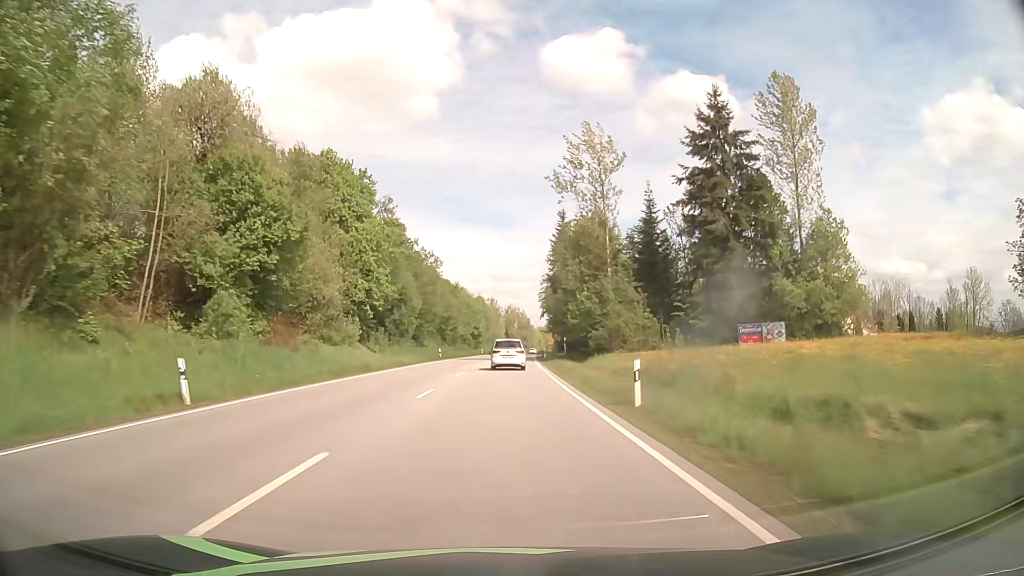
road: primary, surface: asphalt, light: Day
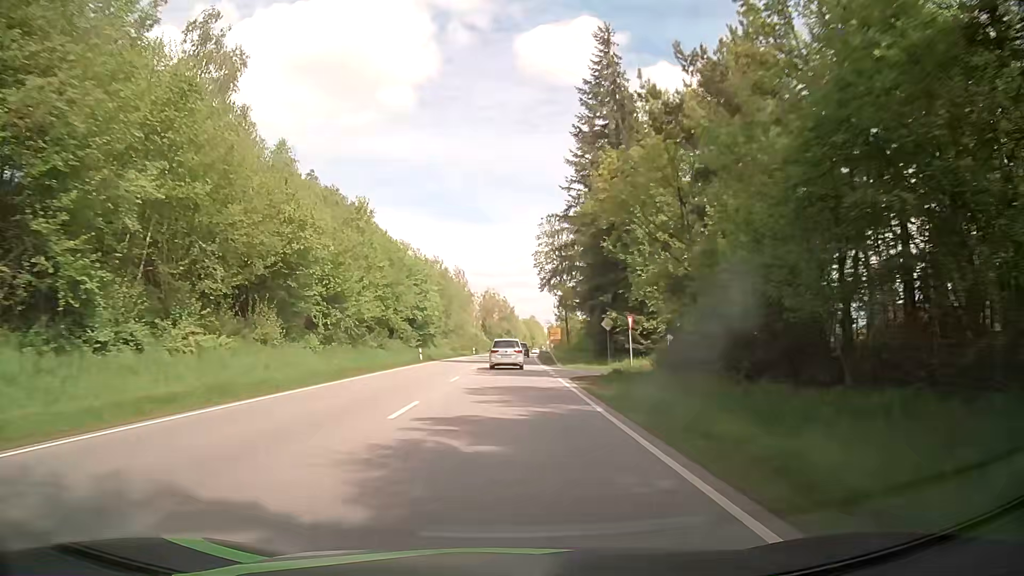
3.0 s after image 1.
(+0.9, +64.1) m; +1°
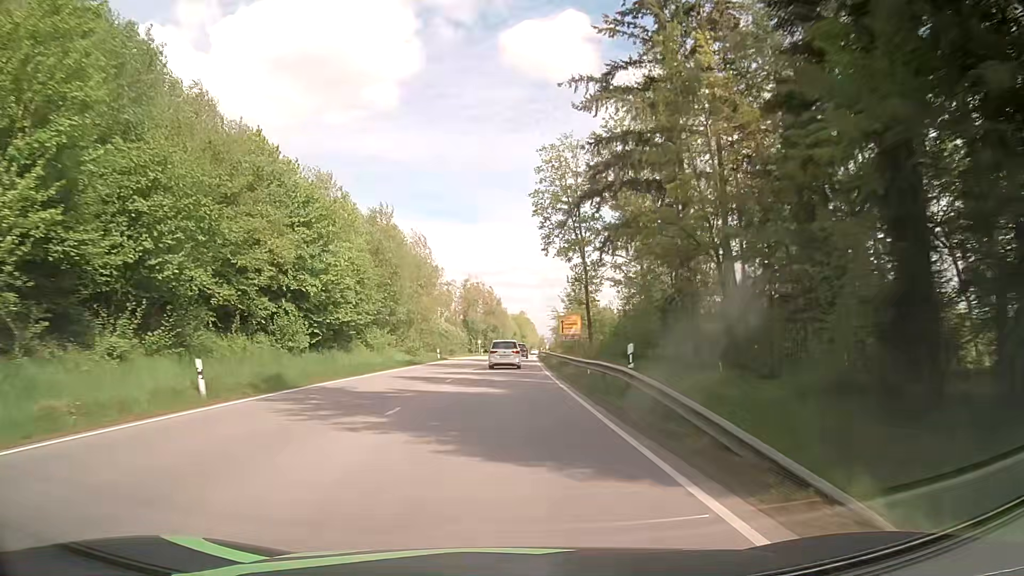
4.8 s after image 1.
(+0.5, +36.8) m; +1°
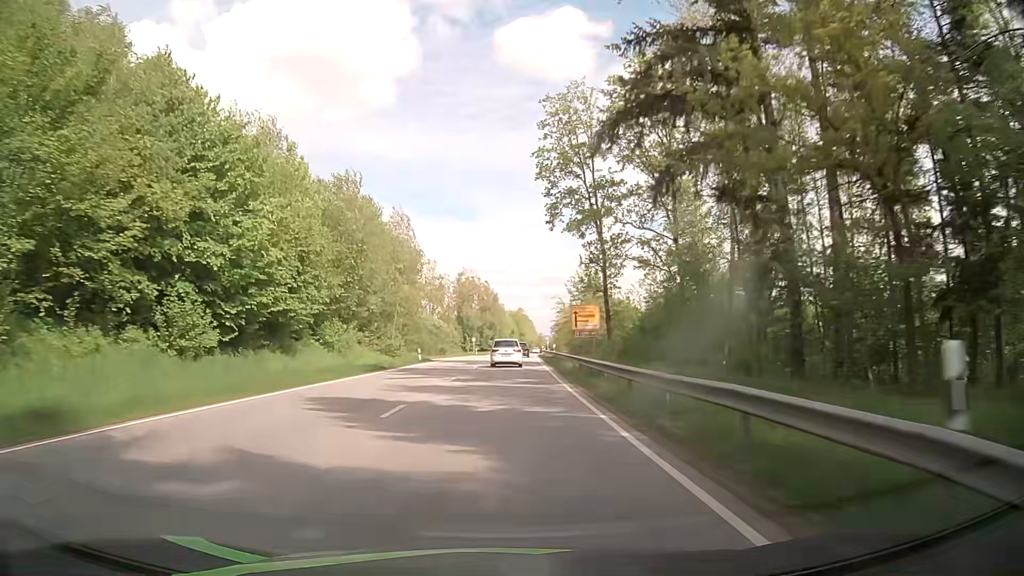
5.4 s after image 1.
(0.0, +12.0) m; 0°
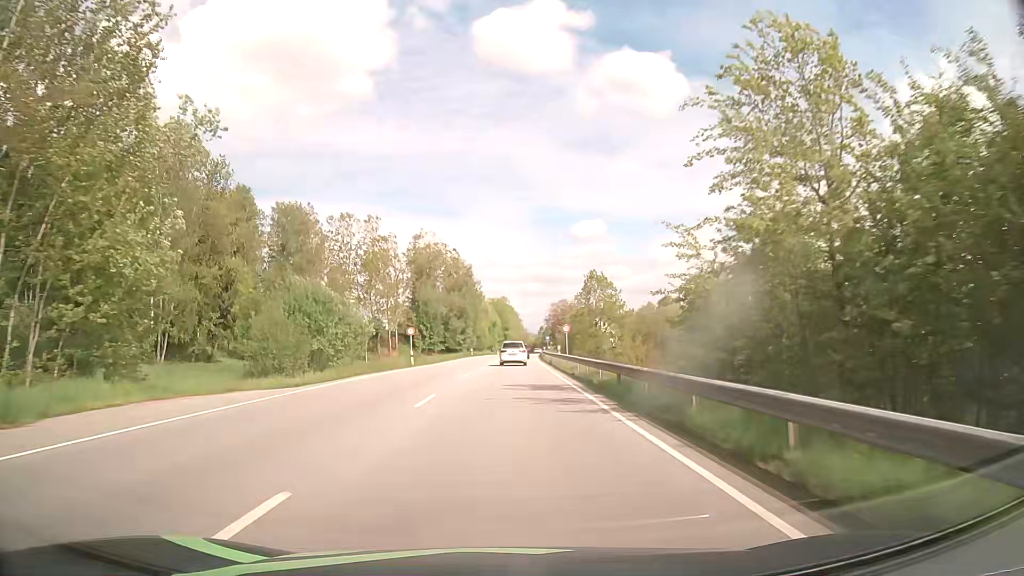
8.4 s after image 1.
(+1.1, +56.8) m; +2°
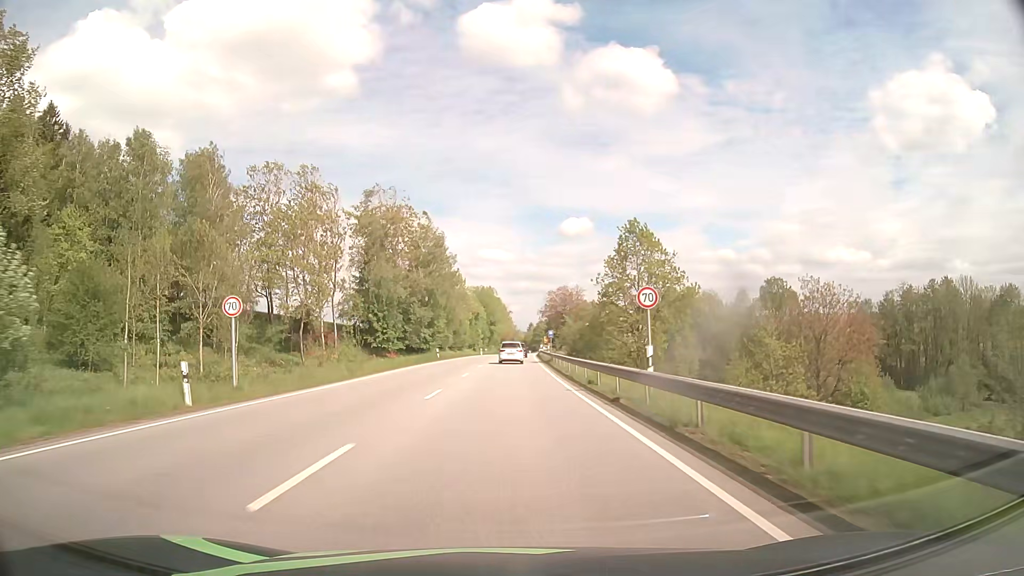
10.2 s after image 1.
(+0.3, +32.8) m; +1°
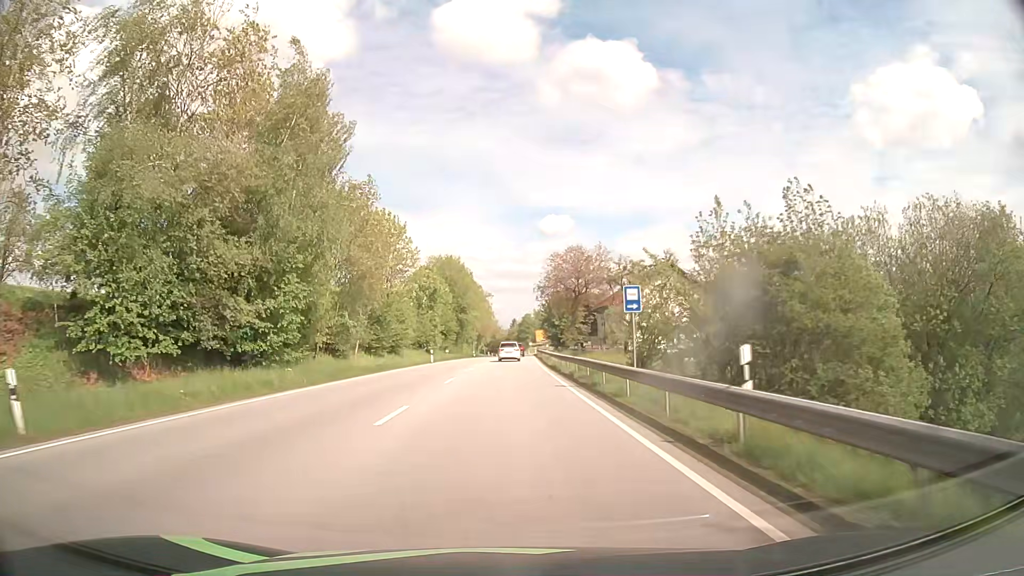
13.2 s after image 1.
(+0.7, +54.5) m; +2°
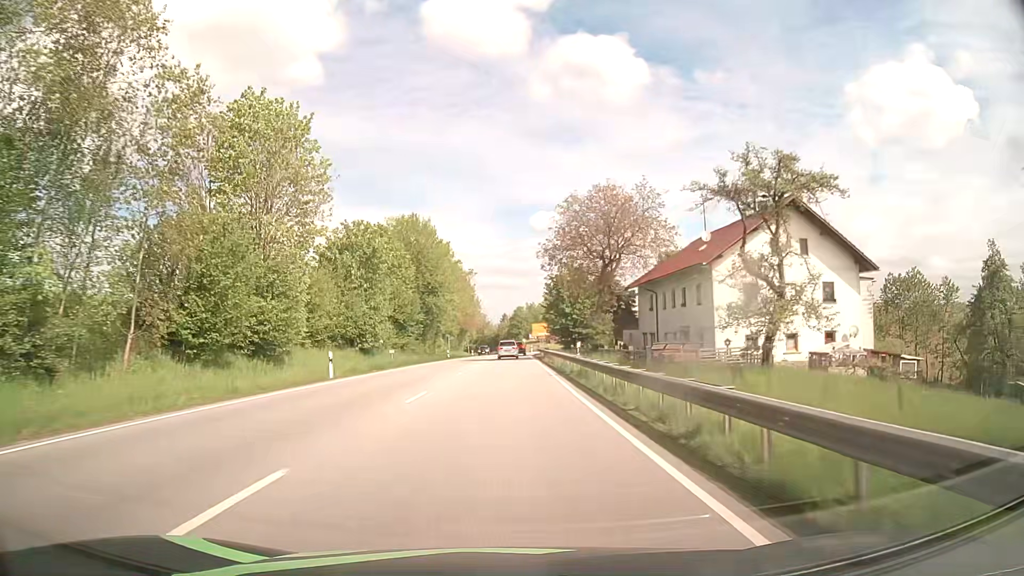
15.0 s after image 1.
(+0.2, +31.6) m; +1°
(0, +10) (0, +20) (0, +30) (0, +40) (0, +50) (0, +60) (0, +70) (+1, +80) (+1, +90) (+3, +100) m
